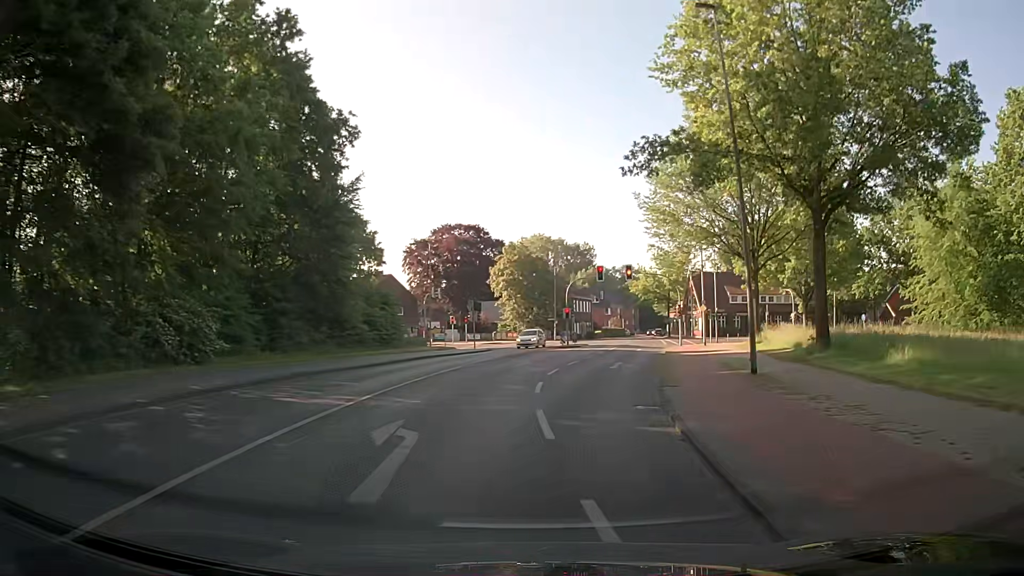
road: secondary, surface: asphalt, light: Day
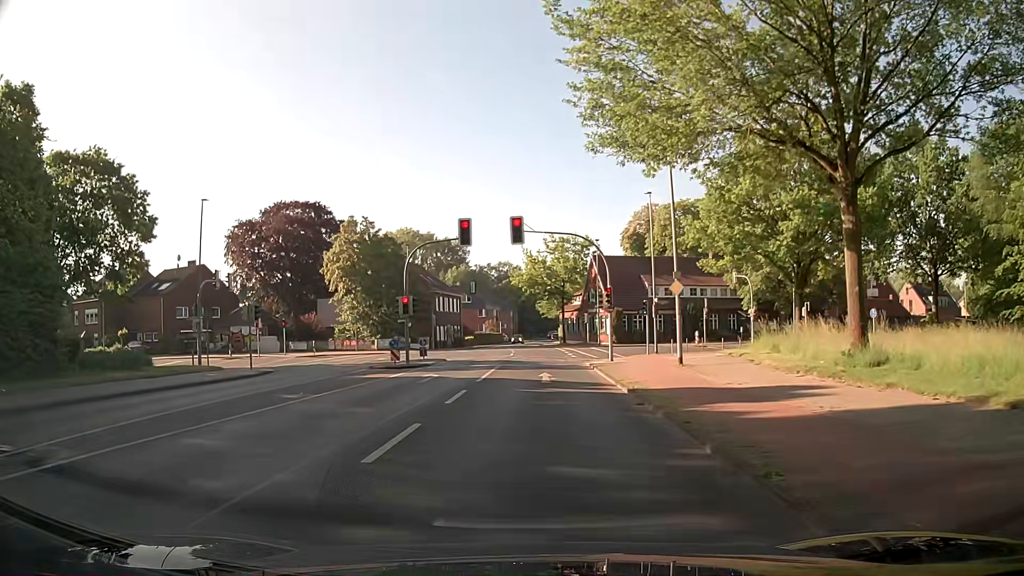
(+3.0, +25.1) m; +11°
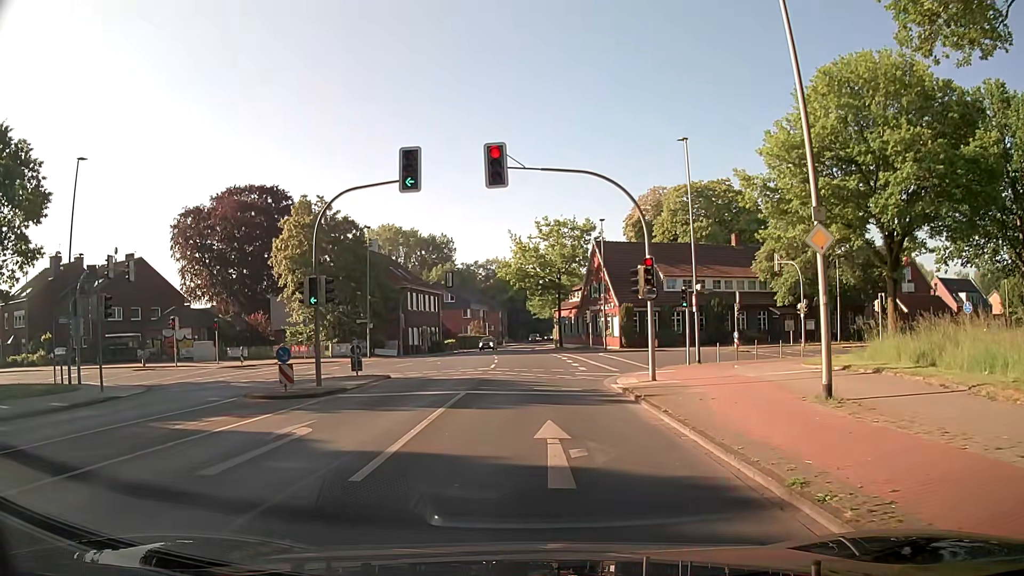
(0.0, +12.6) m; 0°
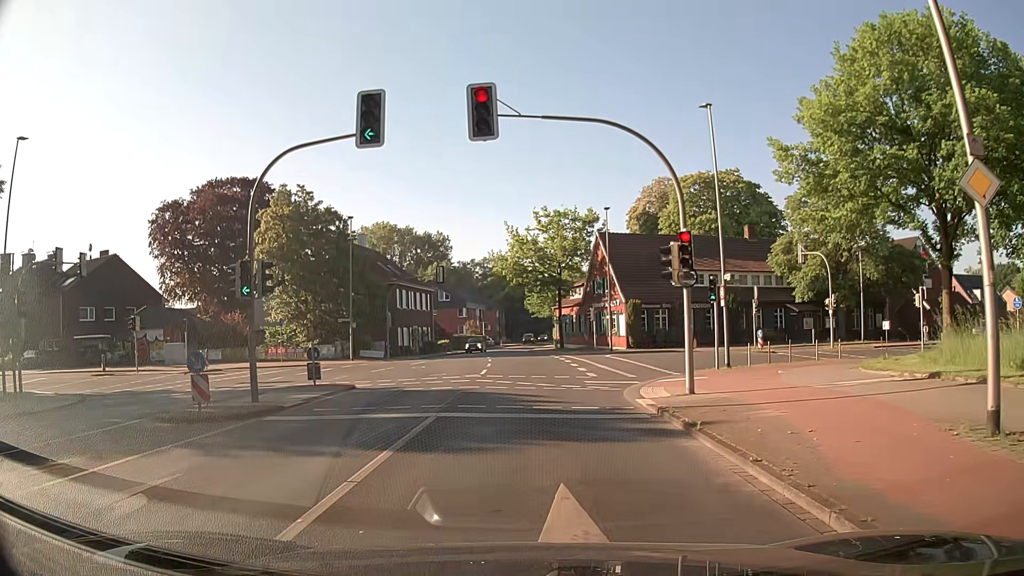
(0.0, +4.7) m; 0°
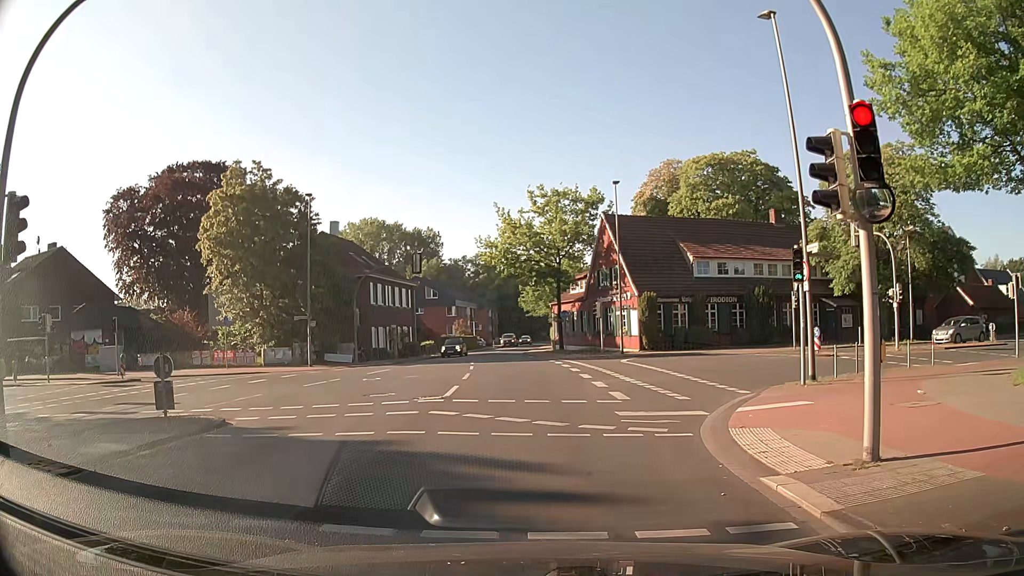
(+0.1, +8.2) m; -1°
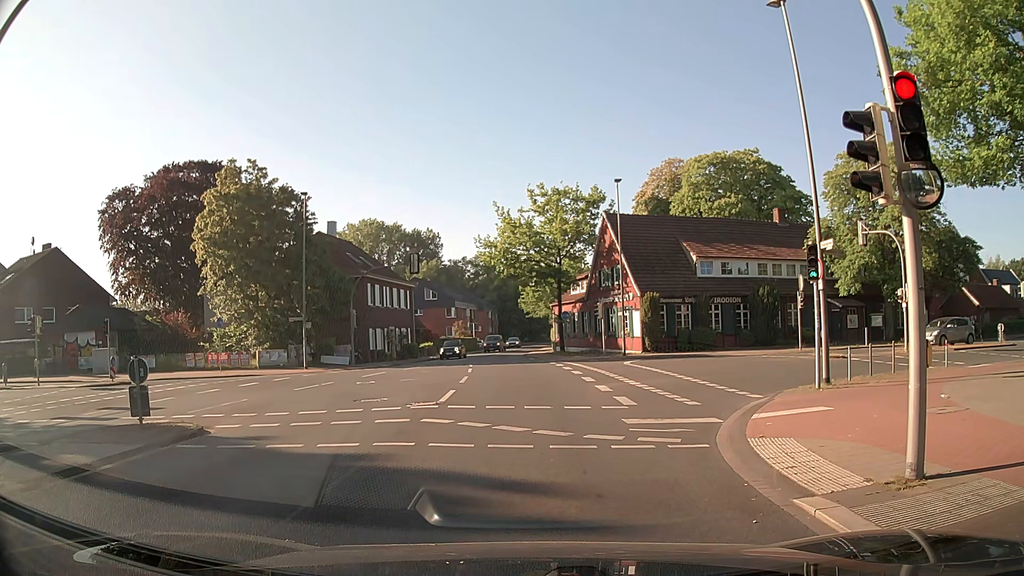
(0.0, +0.9) m; 0°
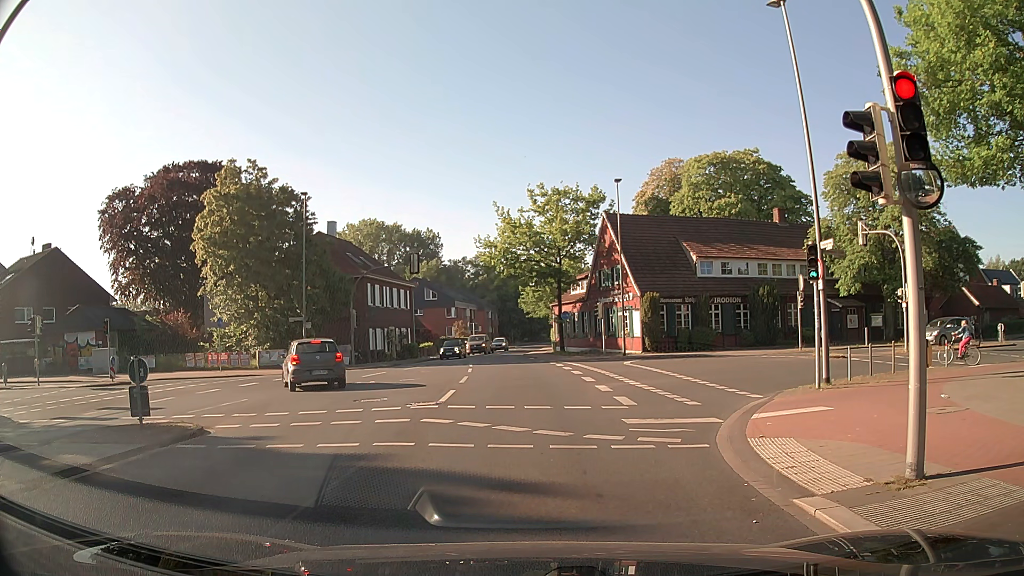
(0.0, 0.0) m; 0°
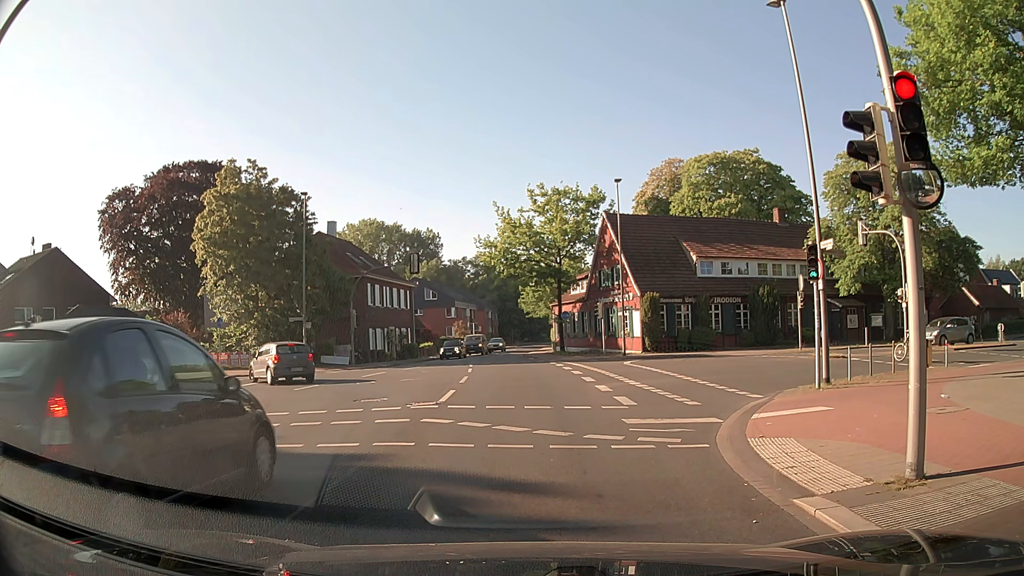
(0.0, 0.0) m; 0°
